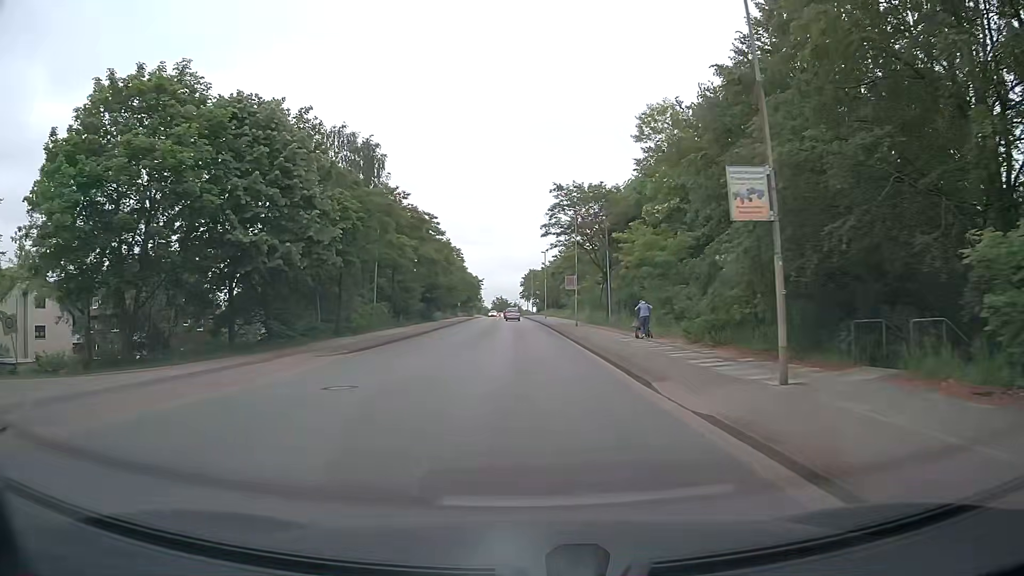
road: secondary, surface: asphalt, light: Day
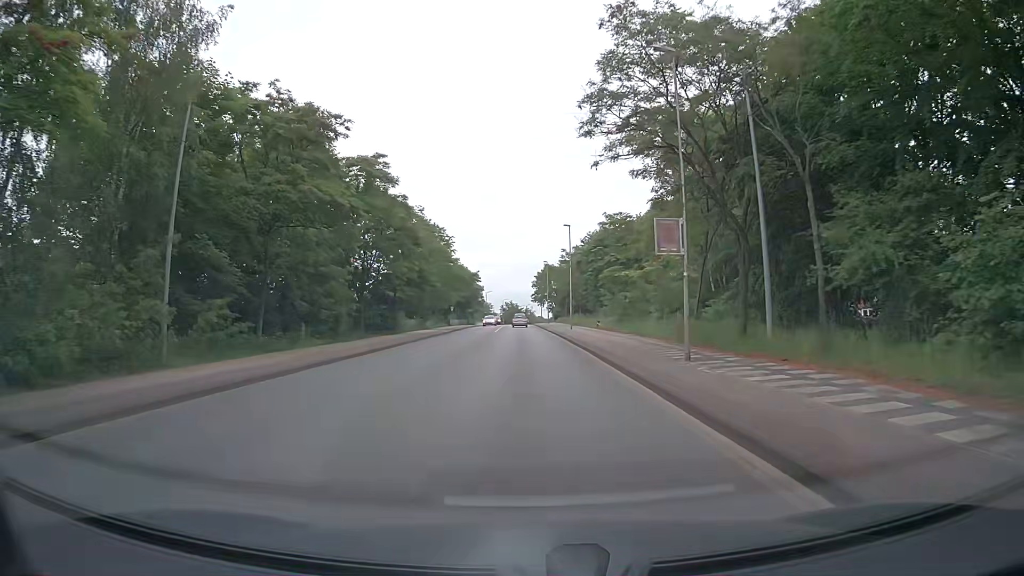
(-0.2, +30.6) m; -1°
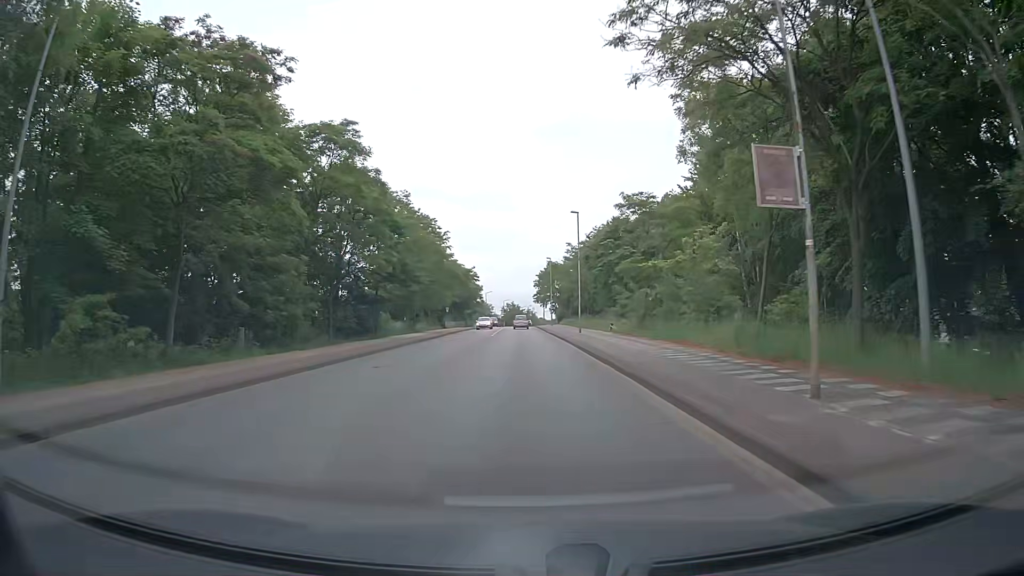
(0.0, +7.6) m; 0°
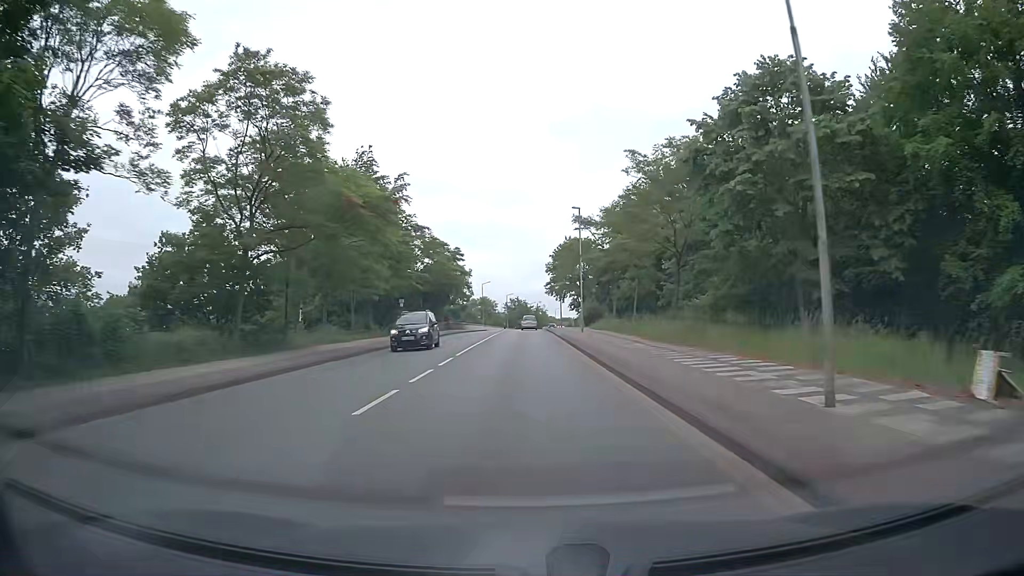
(-0.2, +37.8) m; -1°
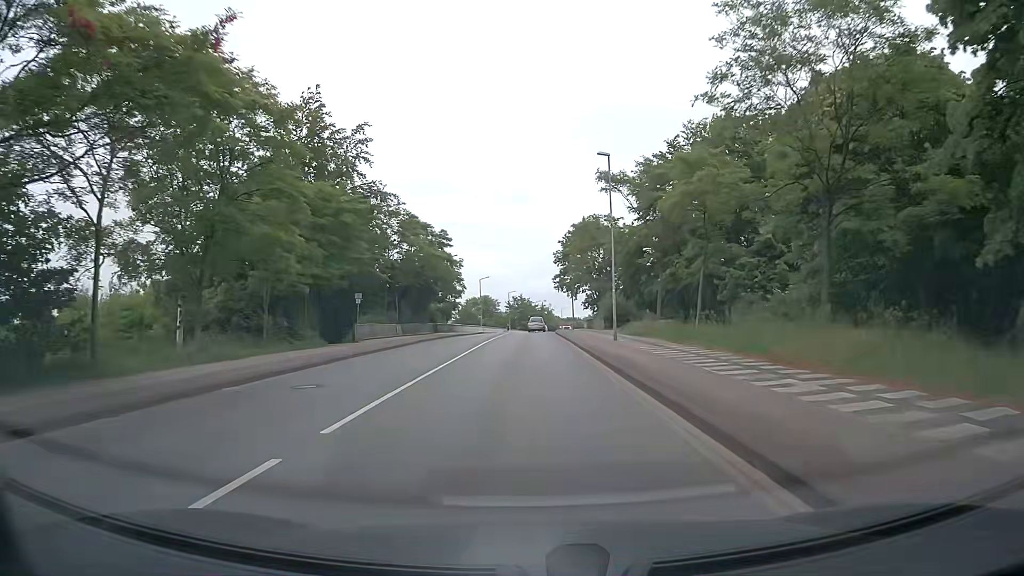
(-0.1, +15.2) m; -1°
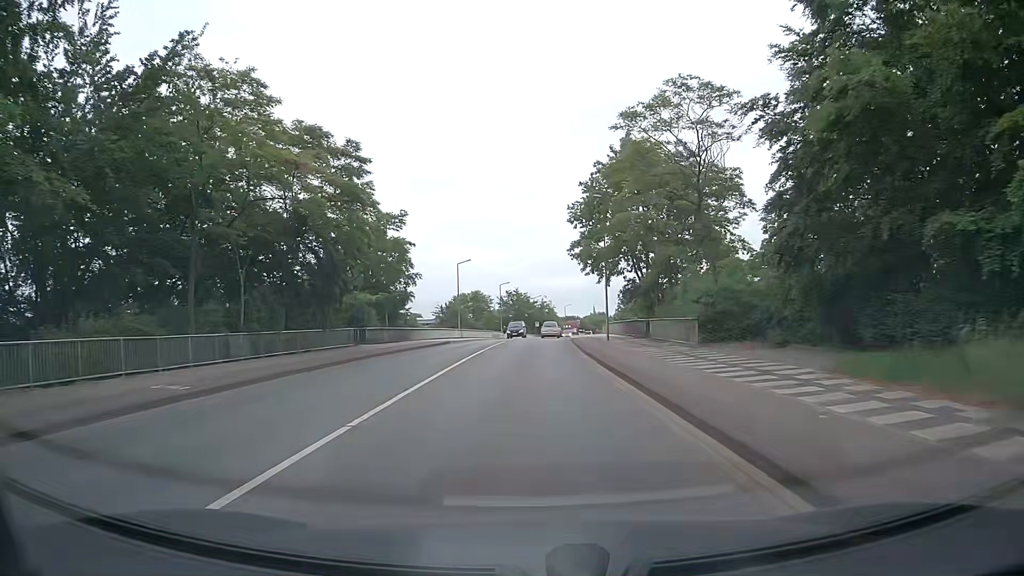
(0.0, +30.3) m; 0°
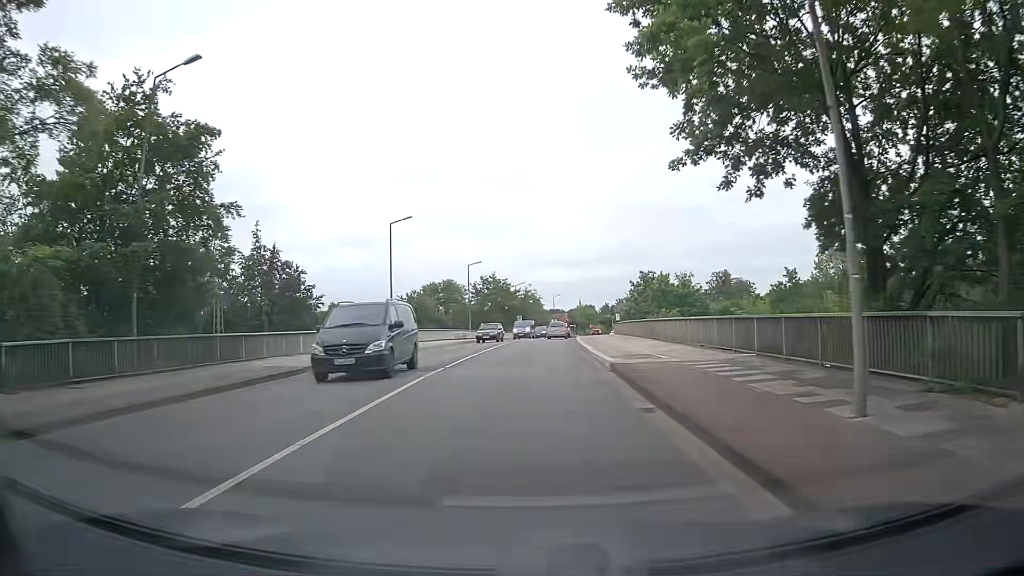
(+0.5, +29.1) m; +1°
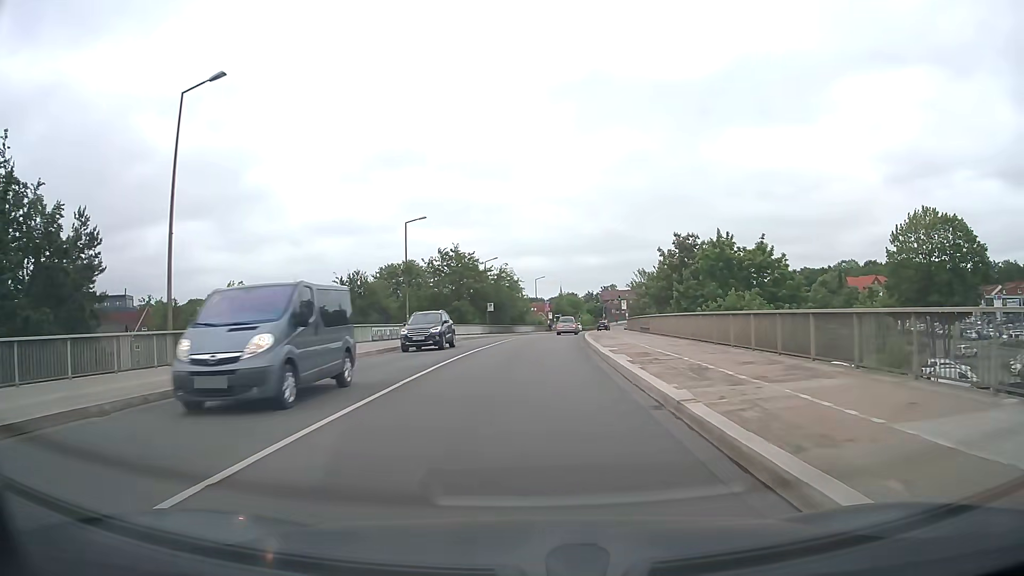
(+0.6, +27.9) m; +2°
(0, +10) (0, +20) (+1, +30) (+1, +40) (+2, +50) (+3, +60) (+4, +70) (+5, +80) (+7, +90) (+8, +100) m
